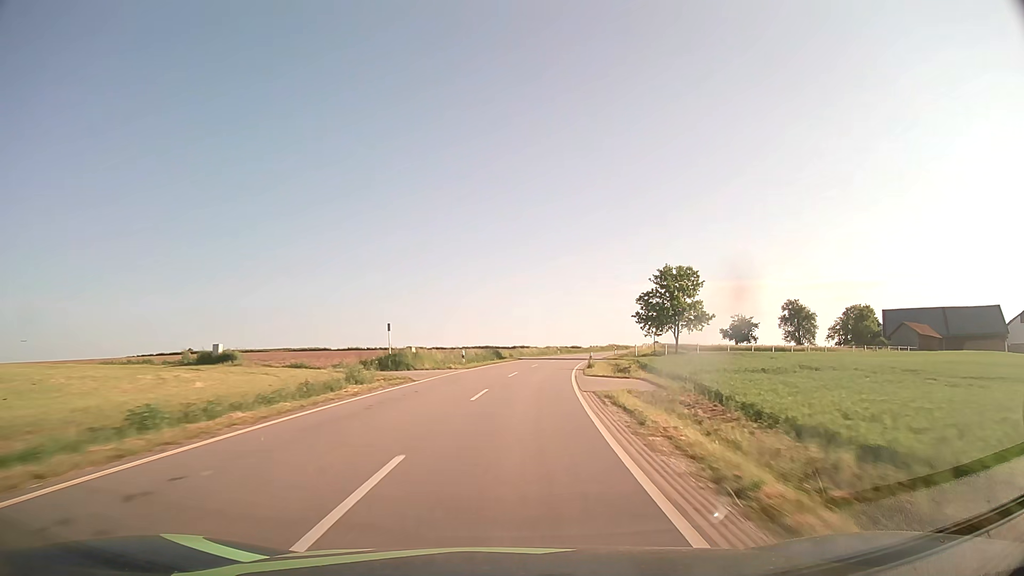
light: Day
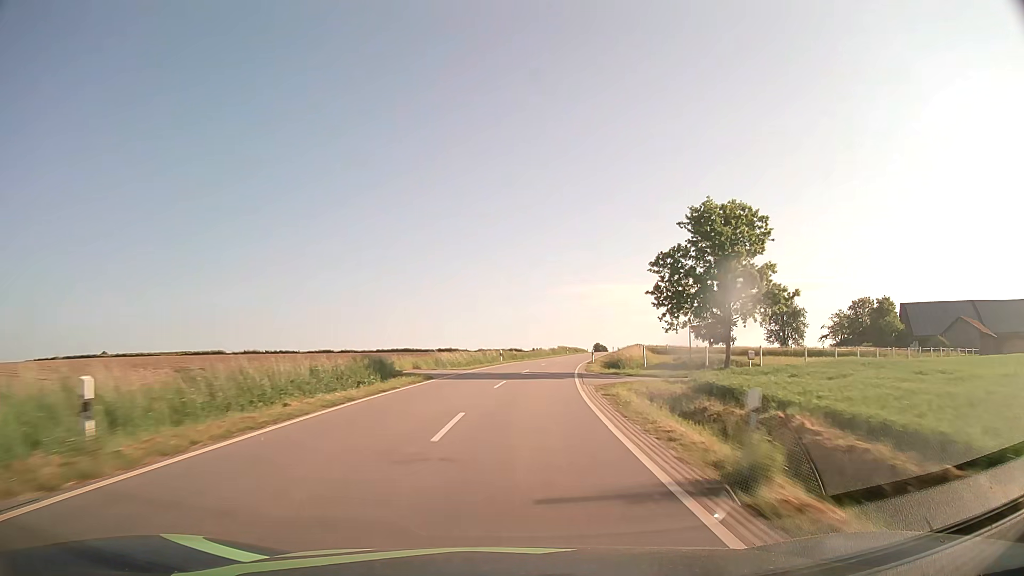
(+1.6, +31.1) m; +6°
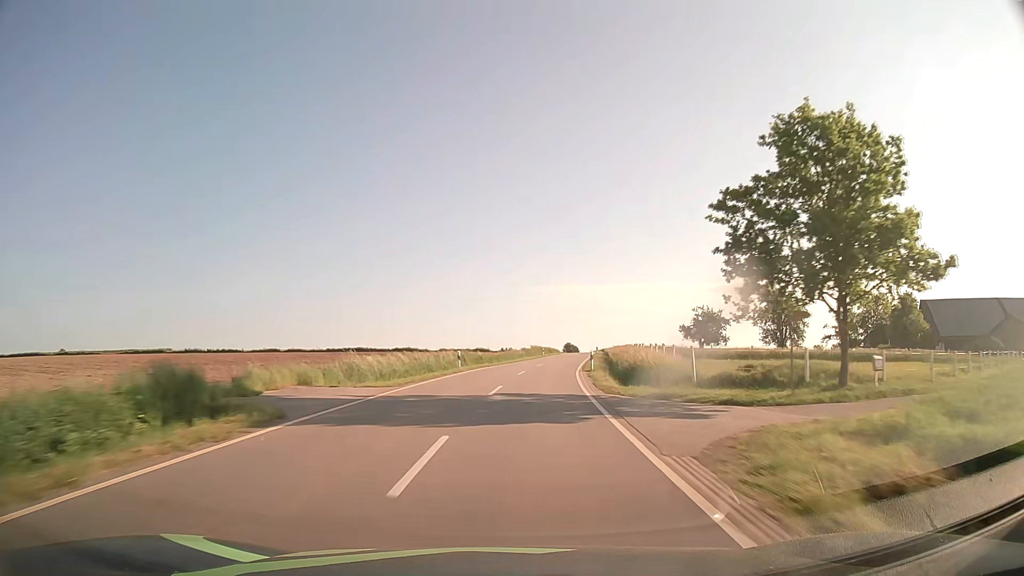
(+0.4, +15.6) m; +3°
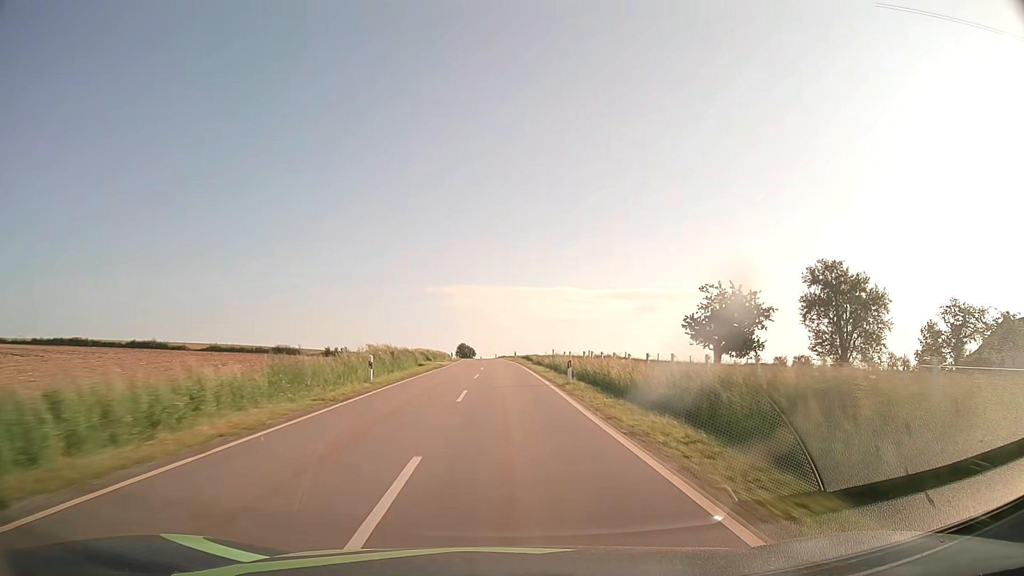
(+5.8, +62.1) m; +9°
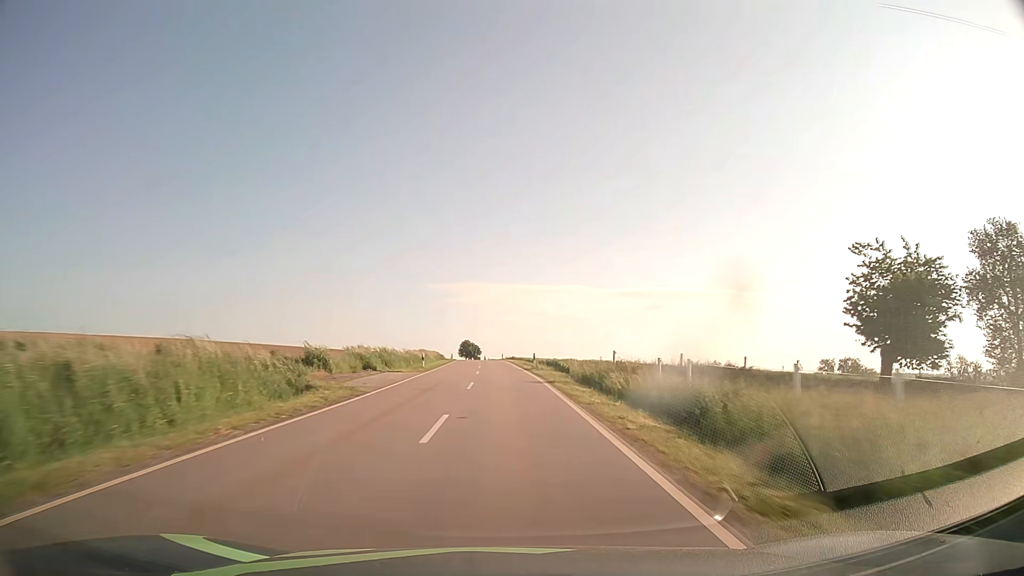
(-0.1, +31.3) m; -1°
